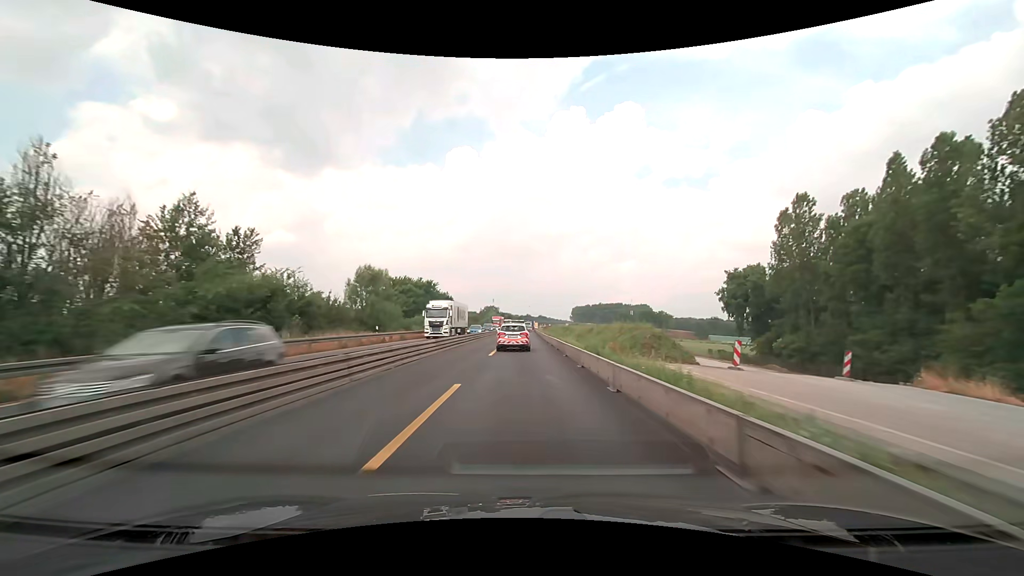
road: motorway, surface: asphalt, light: Day
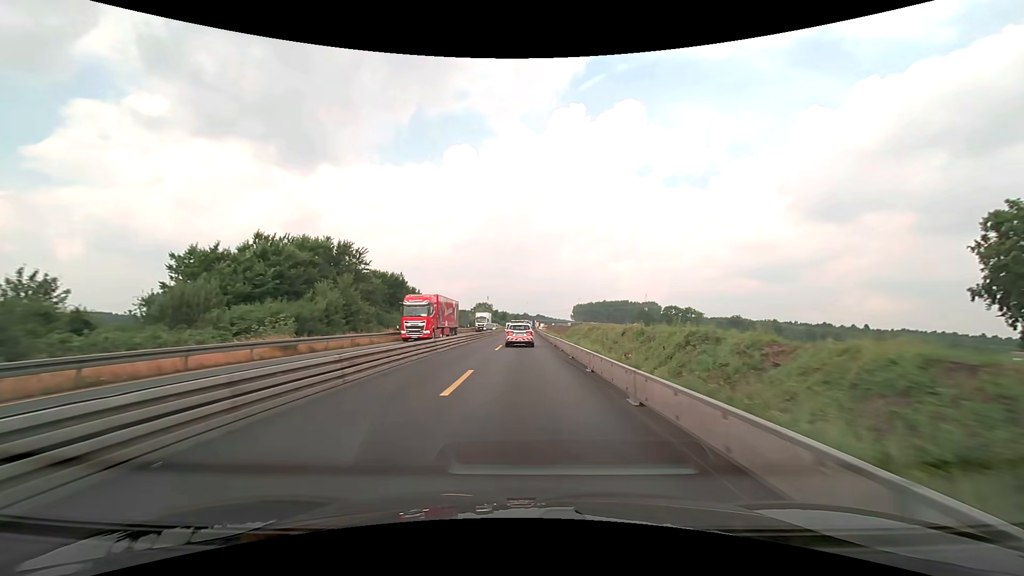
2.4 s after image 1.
(0.0, +50.1) m; 0°
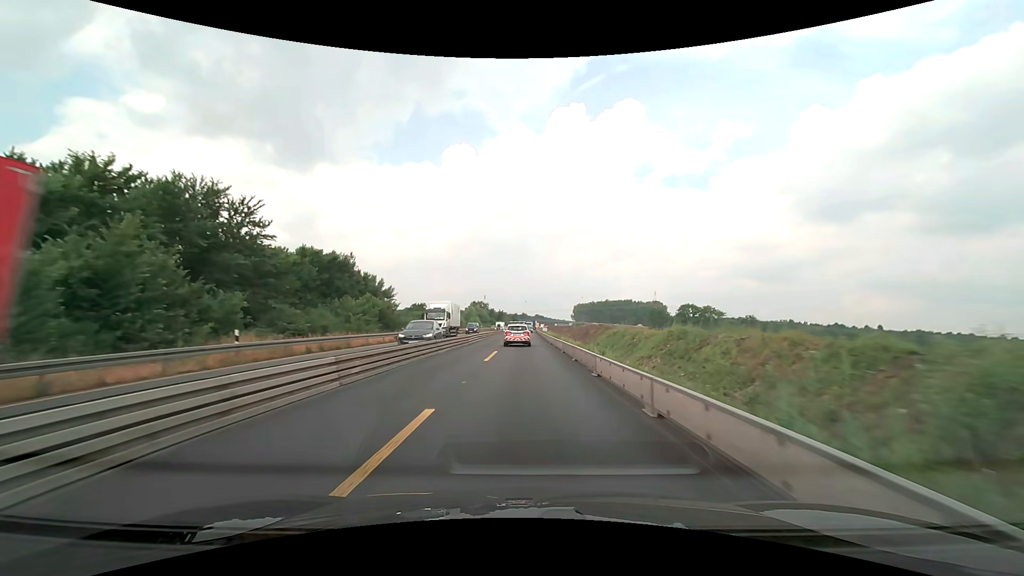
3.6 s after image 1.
(0.0, +25.1) m; 0°
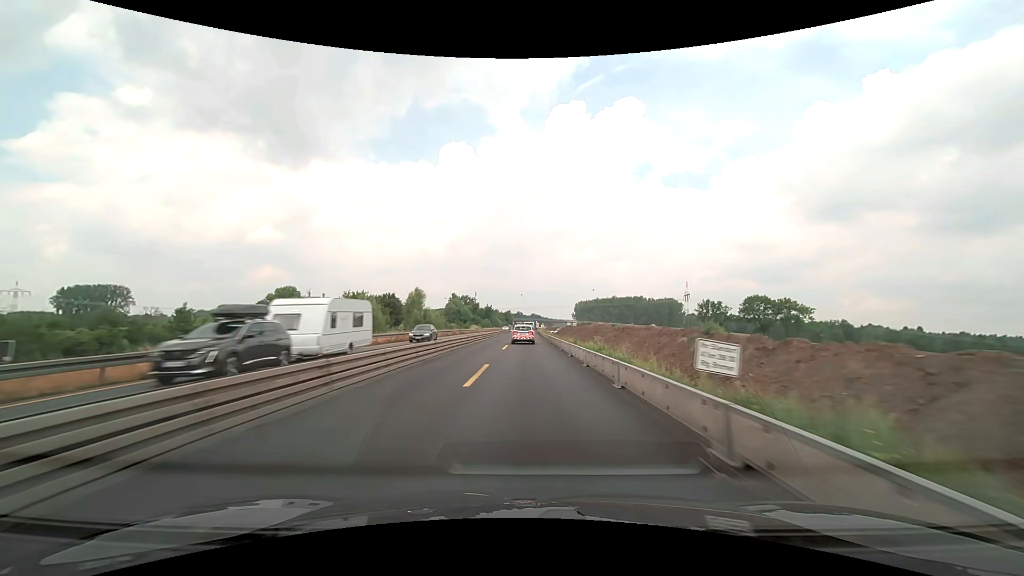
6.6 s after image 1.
(+0.2, +62.8) m; 0°
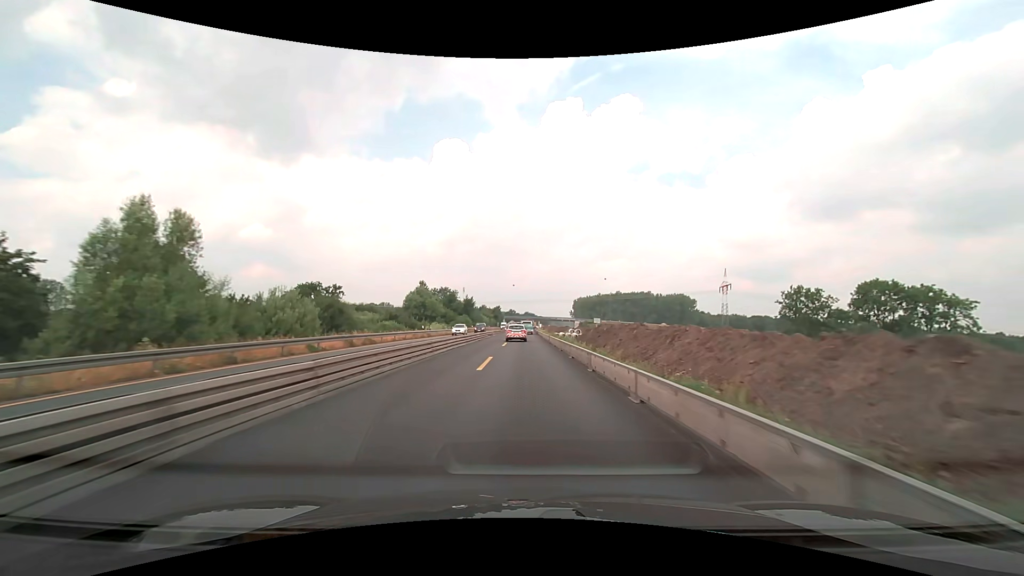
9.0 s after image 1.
(+0.3, +50.2) m; +1°
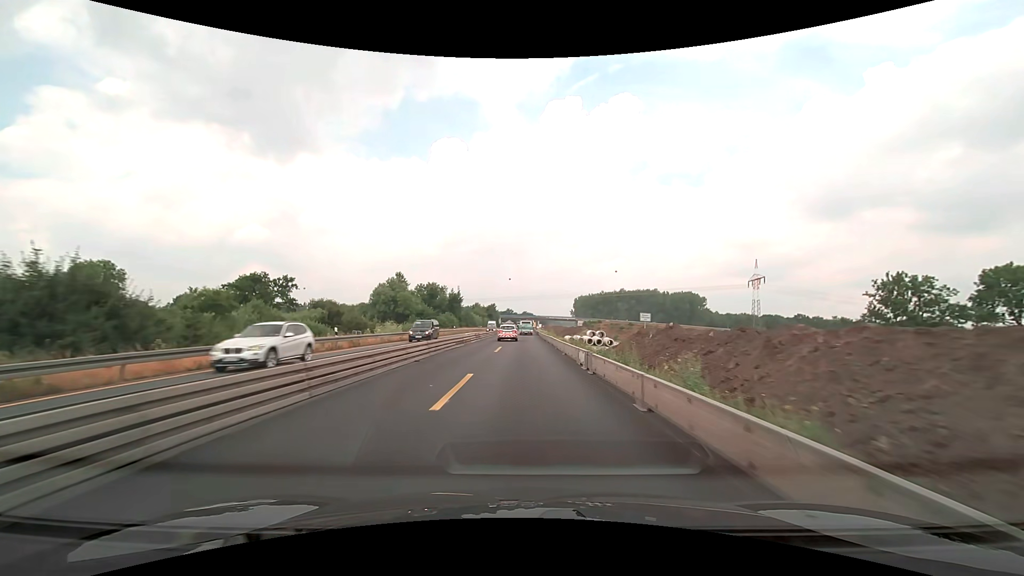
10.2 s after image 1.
(+0.1, +25.1) m; 0°
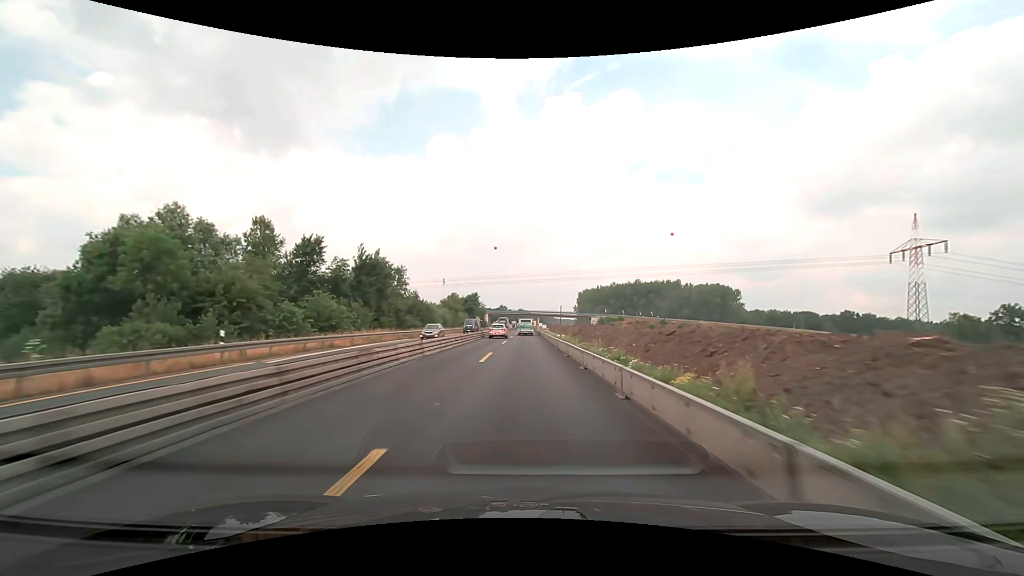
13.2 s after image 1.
(+0.4, +62.8) m; +1°
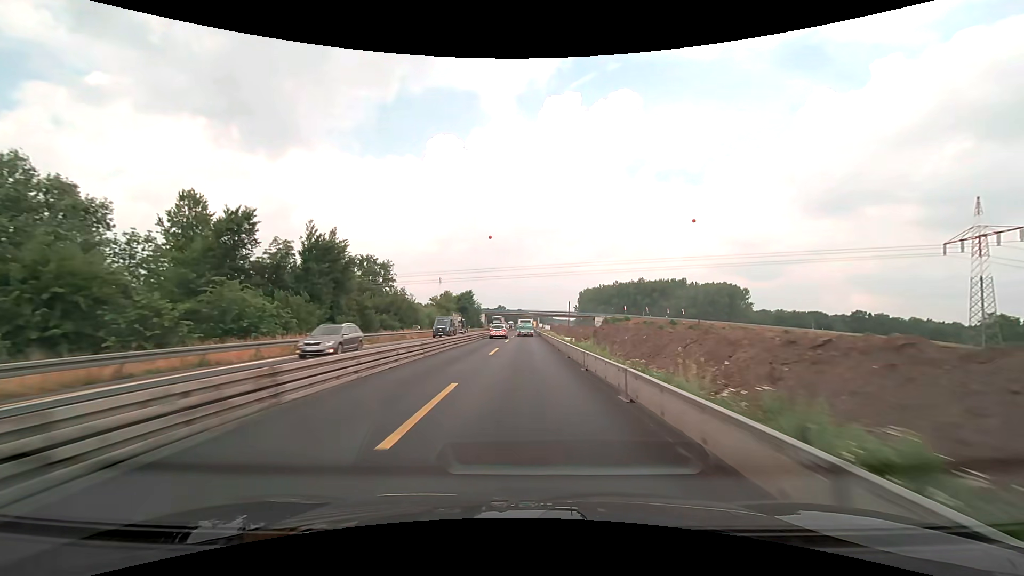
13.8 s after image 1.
(0.0, +12.5) m; 0°
(0, +10) (0, +20) (0, +30) (0, +40) (0, +50) (0, +60) (0, +70) (0, +80) (0, +90) (0, +100) m
